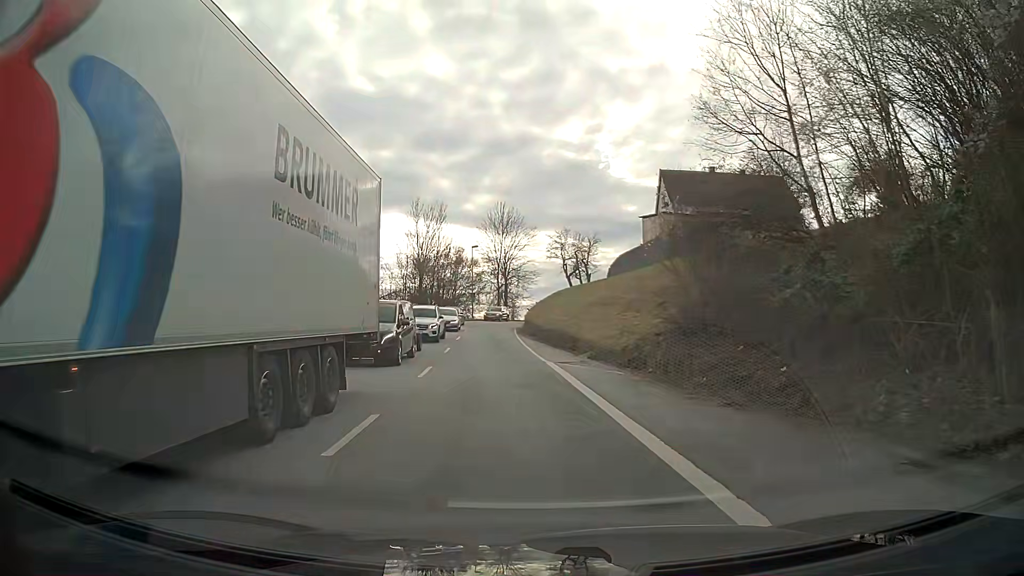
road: secondary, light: Day
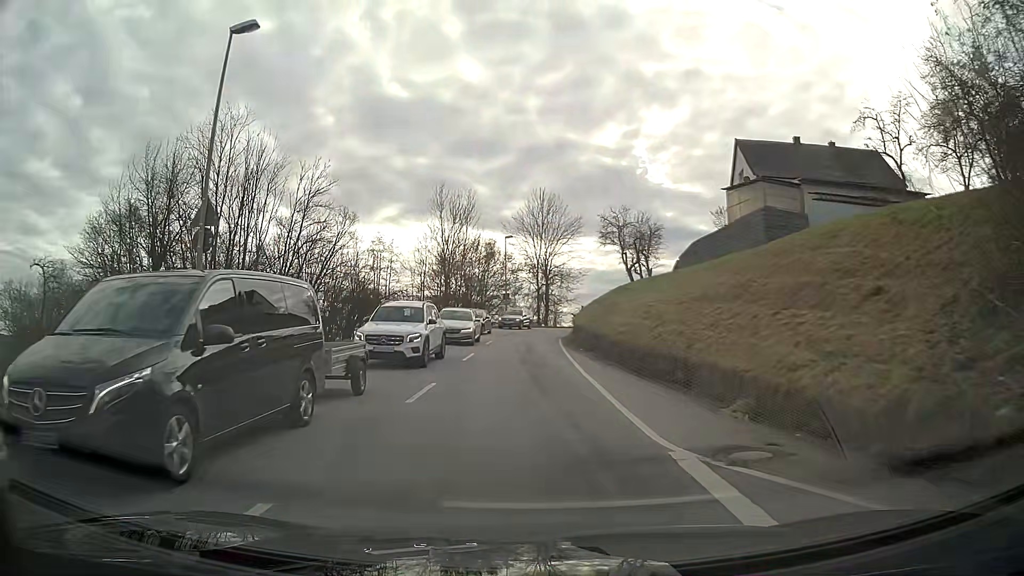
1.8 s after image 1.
(-0.4, +14.1) m; -3°
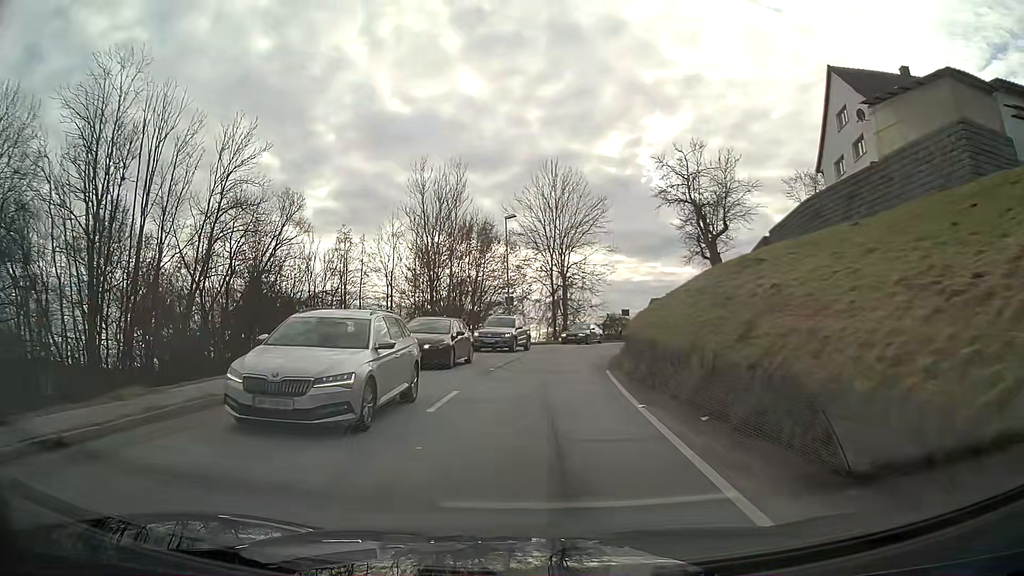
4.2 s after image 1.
(-0.2, +18.8) m; -1°
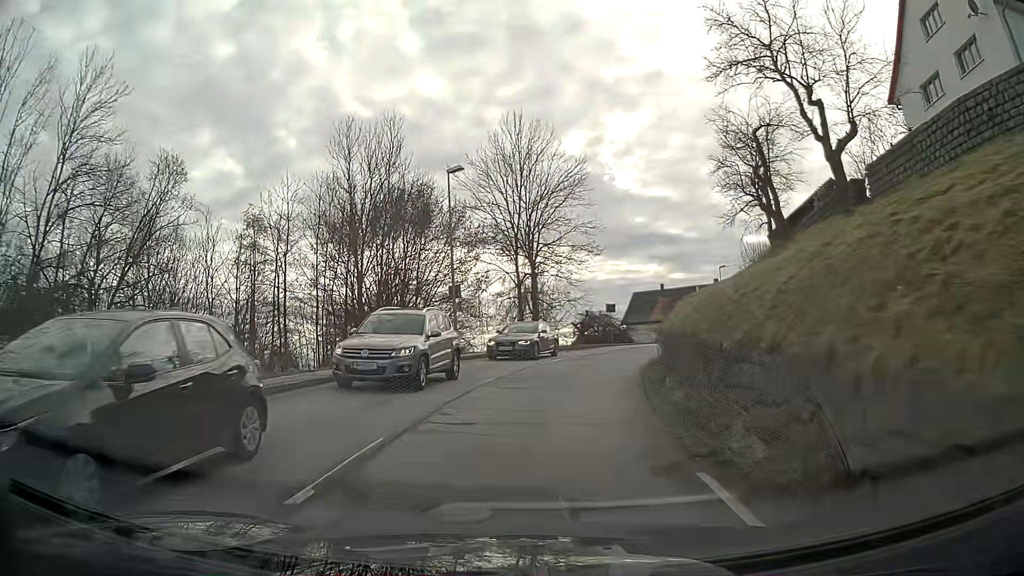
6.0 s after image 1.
(+0.3, +14.1) m; +3°
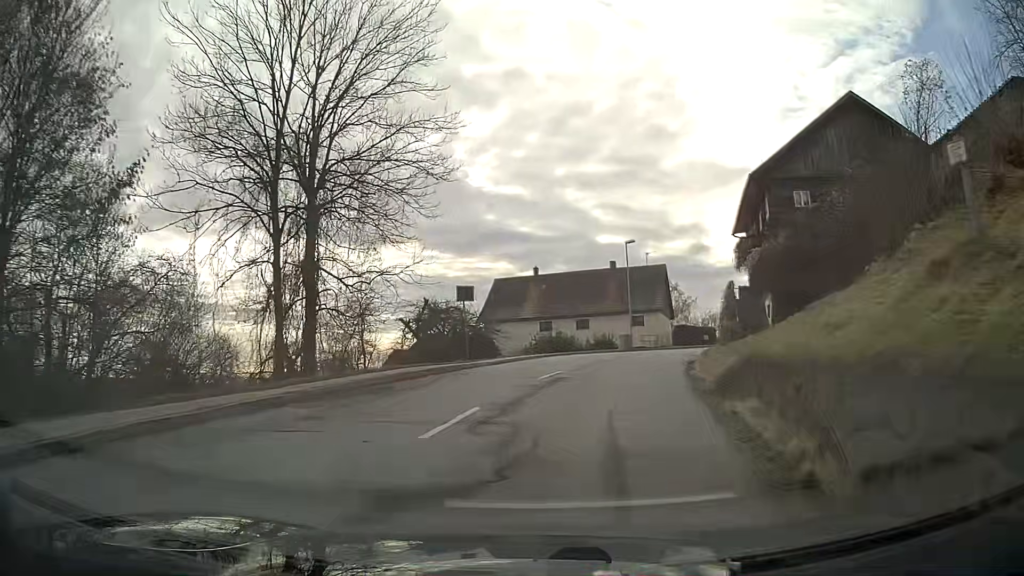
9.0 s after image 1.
(+2.3, +23.7) m; +13°
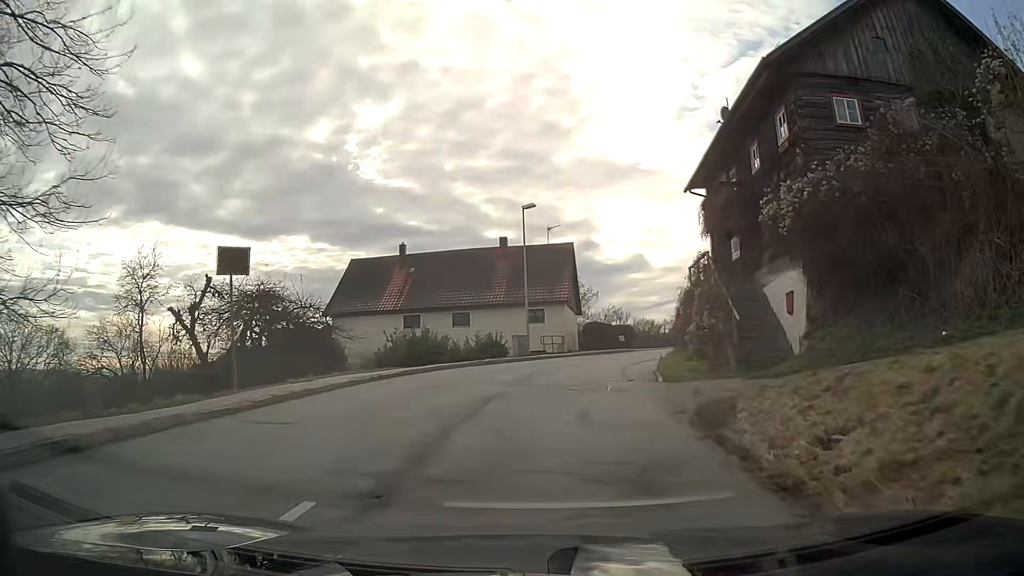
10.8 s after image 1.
(+1.2, +14.4) m; +9°
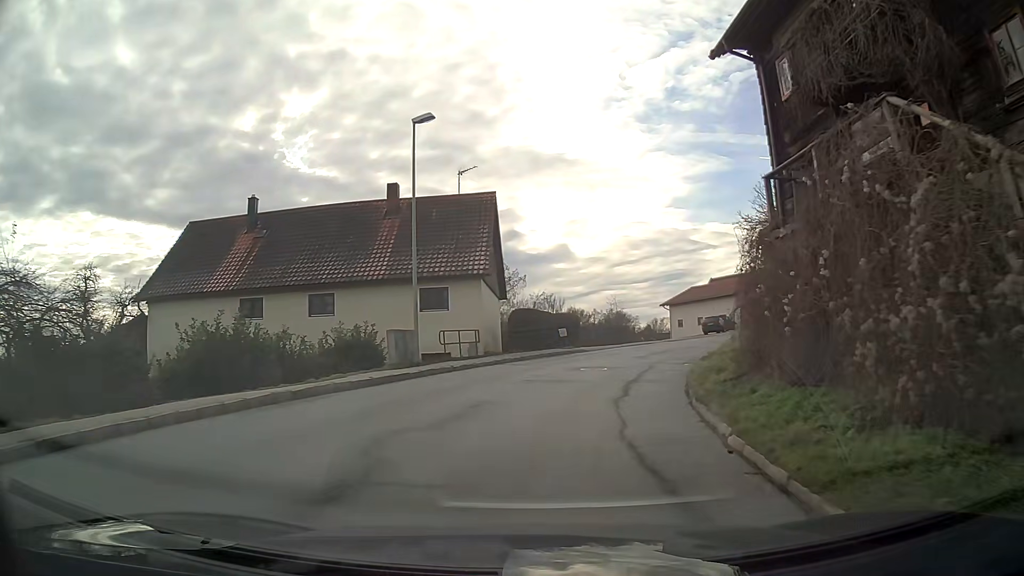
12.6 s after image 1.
(+0.9, +14.8) m; +7°
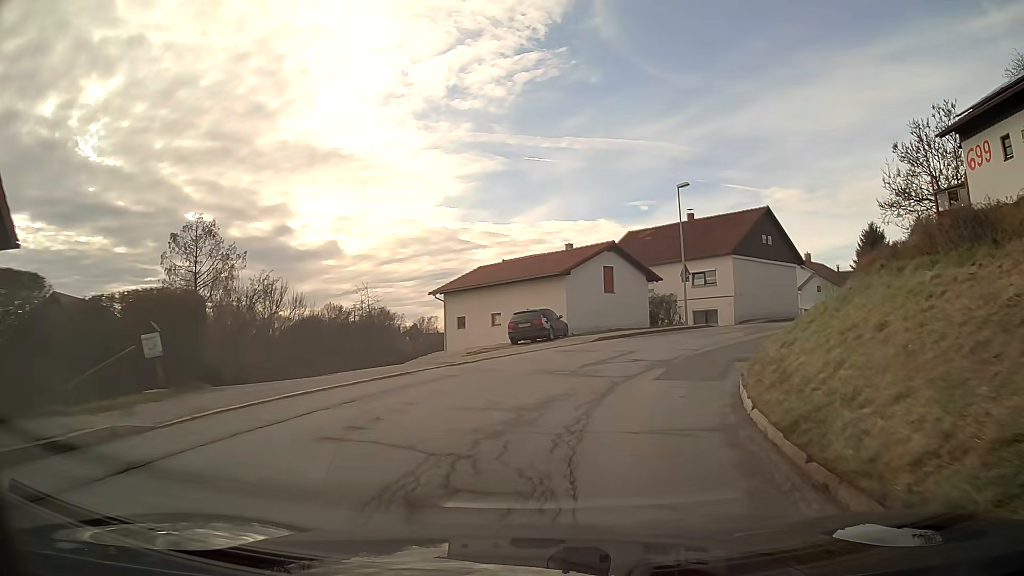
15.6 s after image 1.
(+3.9, +24.2) m; +21°
(+1, +10) (+4, +19) (+9, +28) (+15, +36) (+23, +43) (+30, +49) (+38, +56) (+45, +62) (+52, +69) (+59, +77) m
